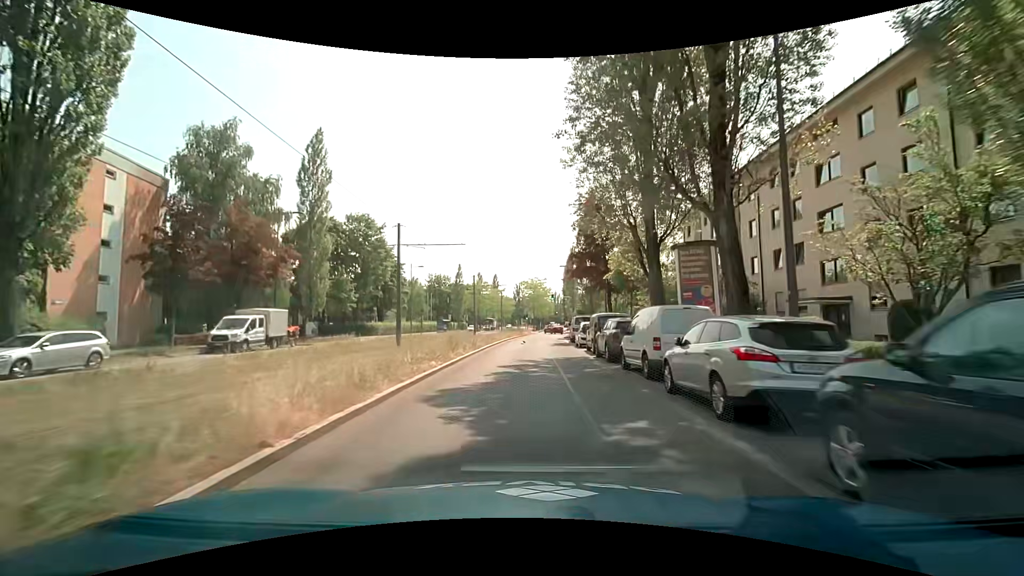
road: secondary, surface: asphalt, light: Day
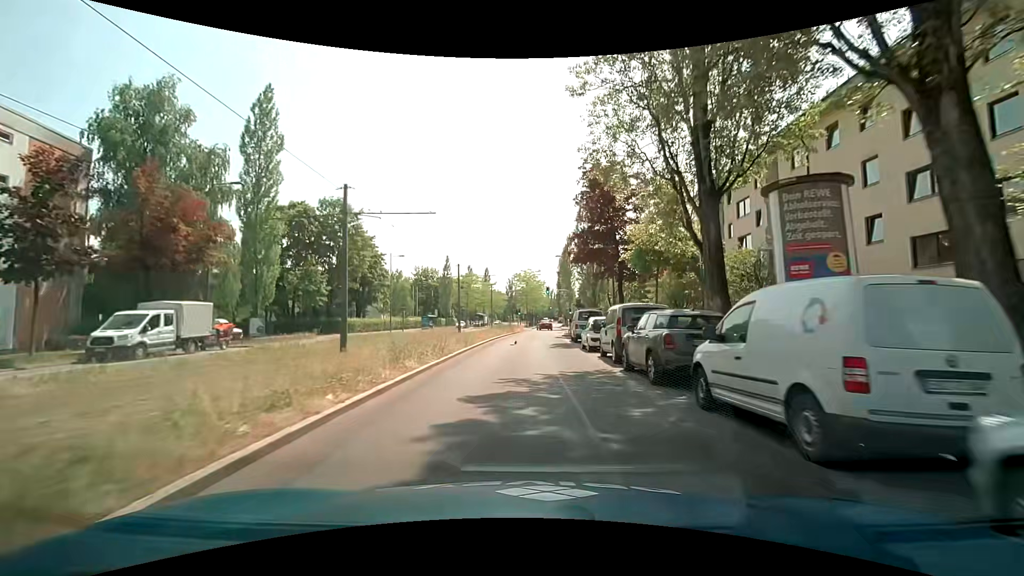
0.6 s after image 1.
(0.0, +7.3) m; 0°
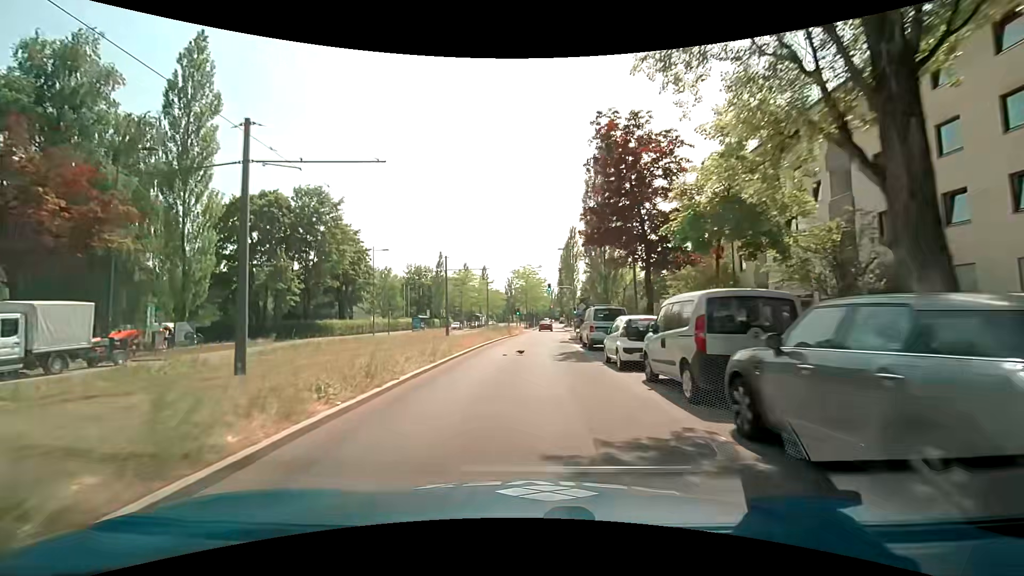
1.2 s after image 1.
(+0.1, +7.3) m; +1°
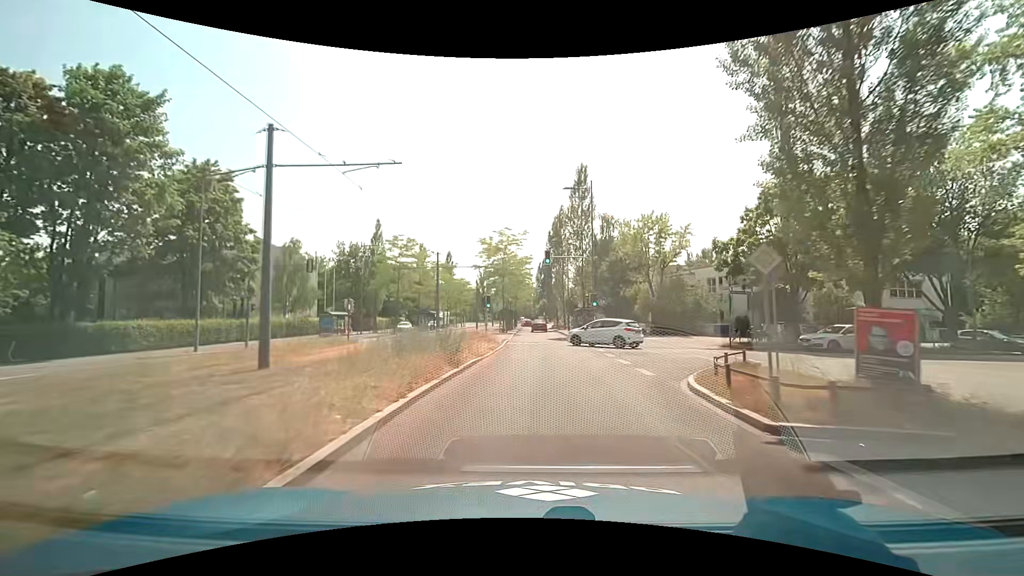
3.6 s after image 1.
(-0.7, +29.2) m; +2°
(0, +10) (0, +20) (0, +30) (+1, +40) (+1, +50) (+2, +60) (+2, +70) (+2, +80) (+3, +90) (+3, +100) m
